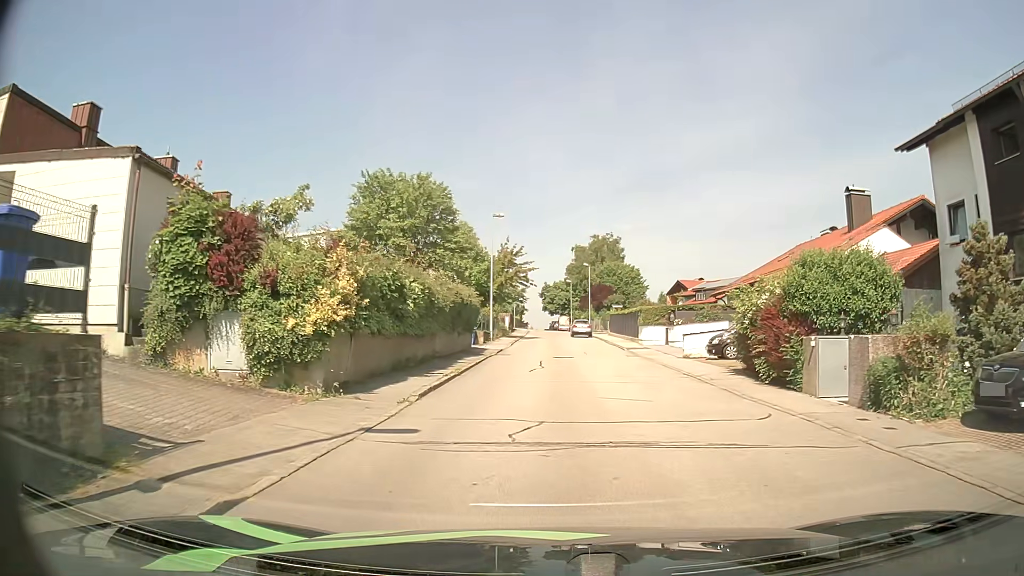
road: residential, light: Day
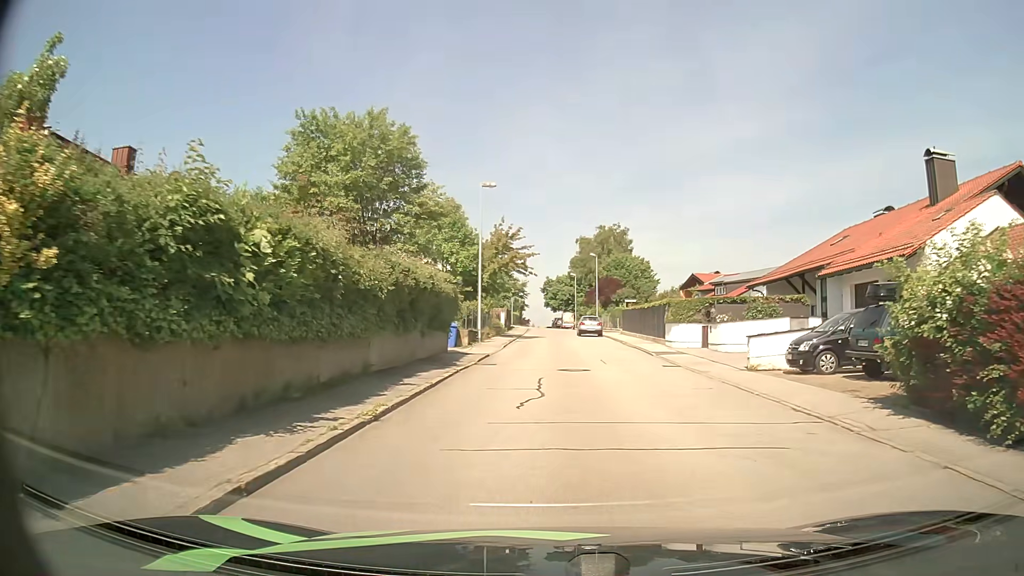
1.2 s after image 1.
(0.0, +8.7) m; 0°
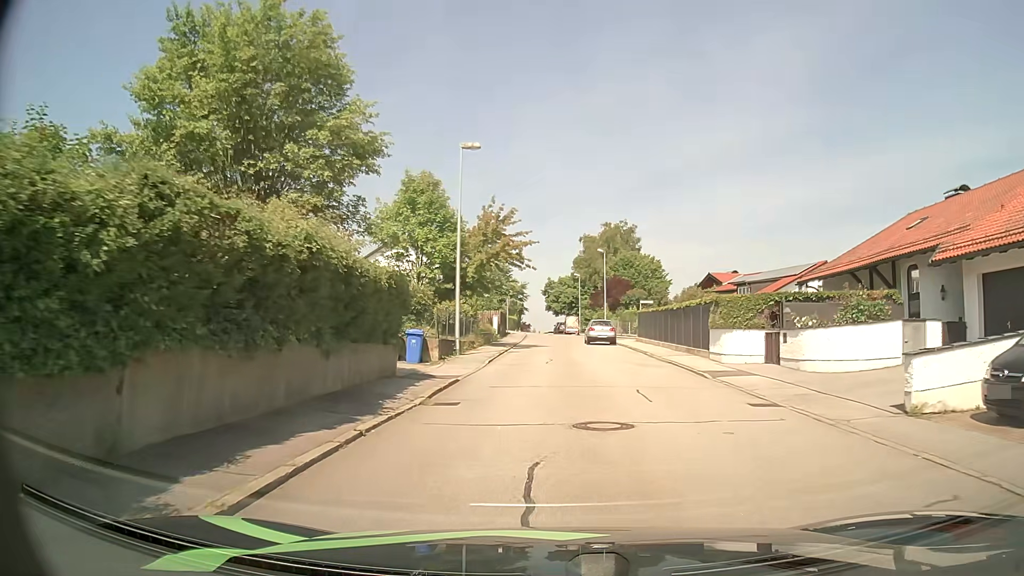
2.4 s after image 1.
(-0.1, +8.7) m; 0°
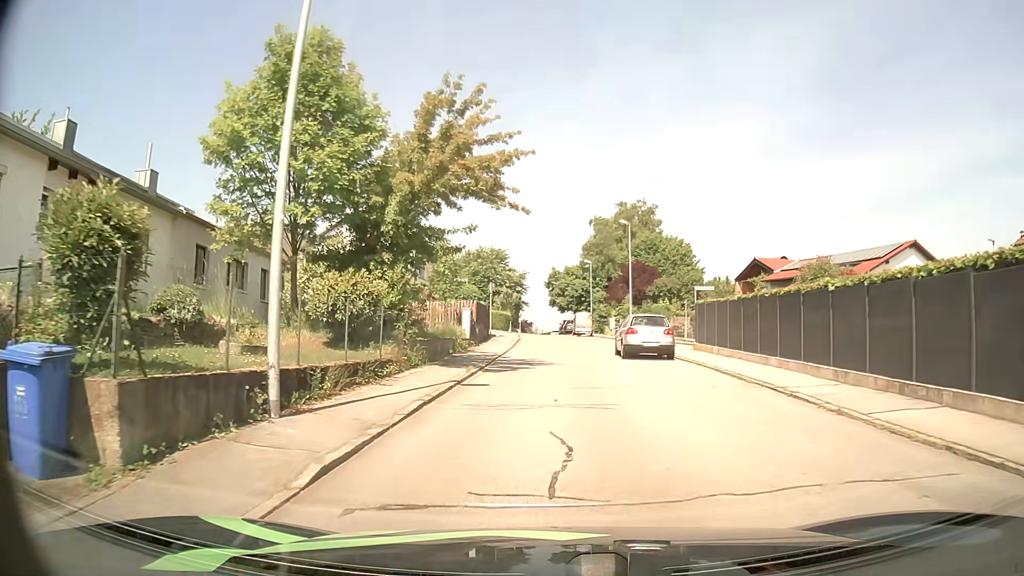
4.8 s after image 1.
(0.0, +17.4) m; -1°
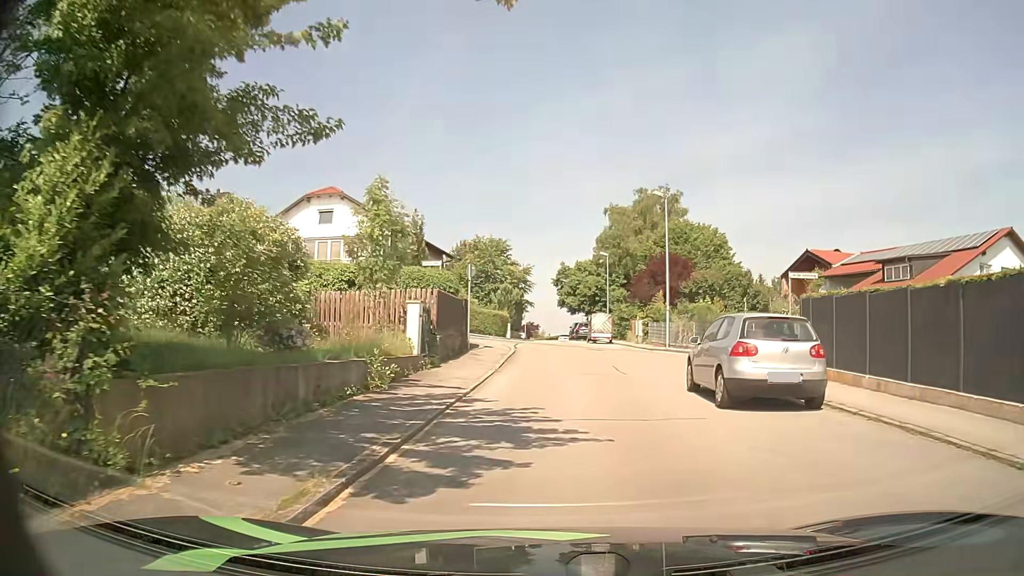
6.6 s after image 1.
(0.0, +11.8) m; -1°
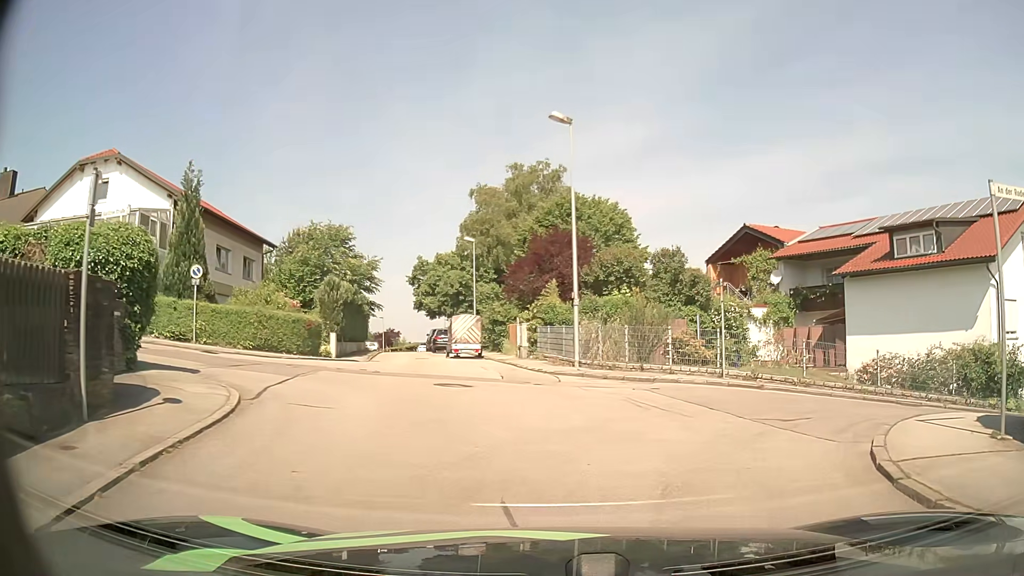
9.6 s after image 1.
(+1.1, +14.1) m; +13°
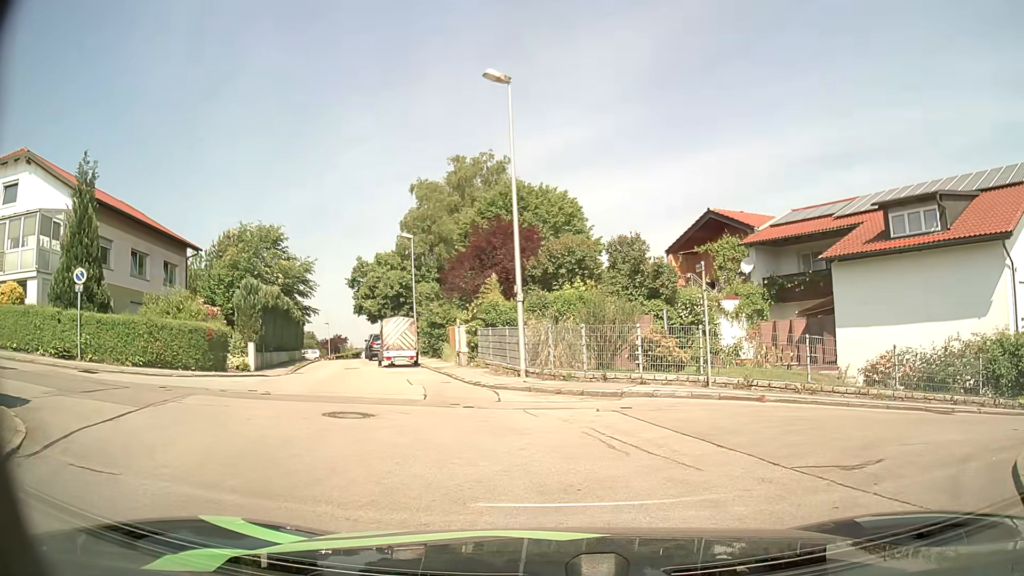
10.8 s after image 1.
(+0.1, +3.8) m; +3°
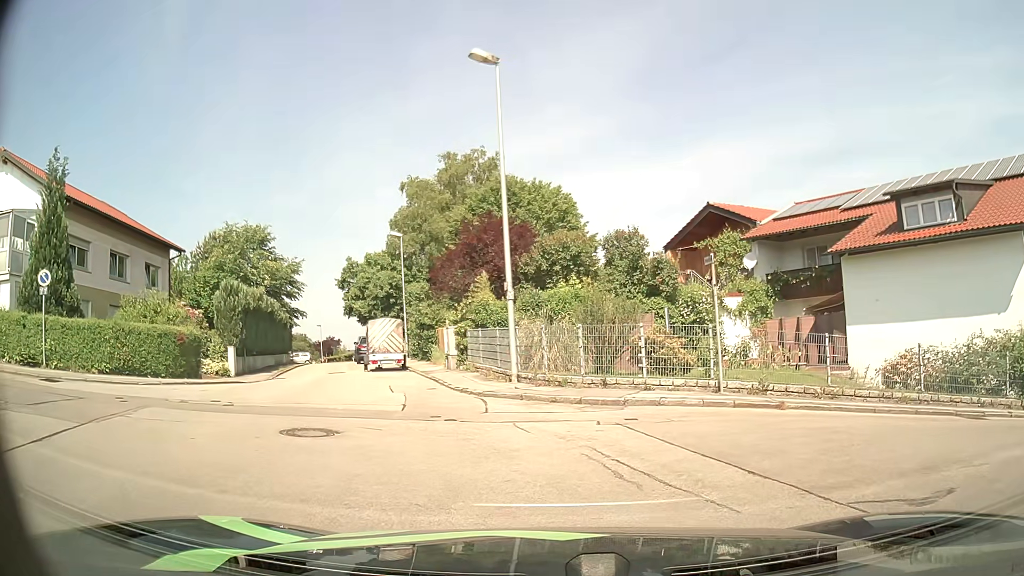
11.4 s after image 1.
(0.0, +1.4) m; +1°
